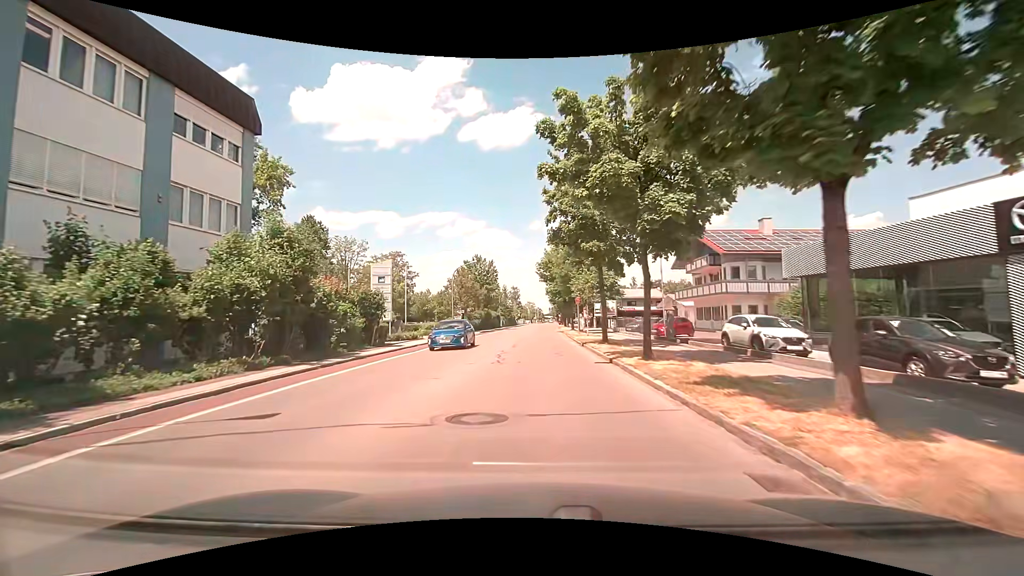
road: tertiary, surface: asphalt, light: Day
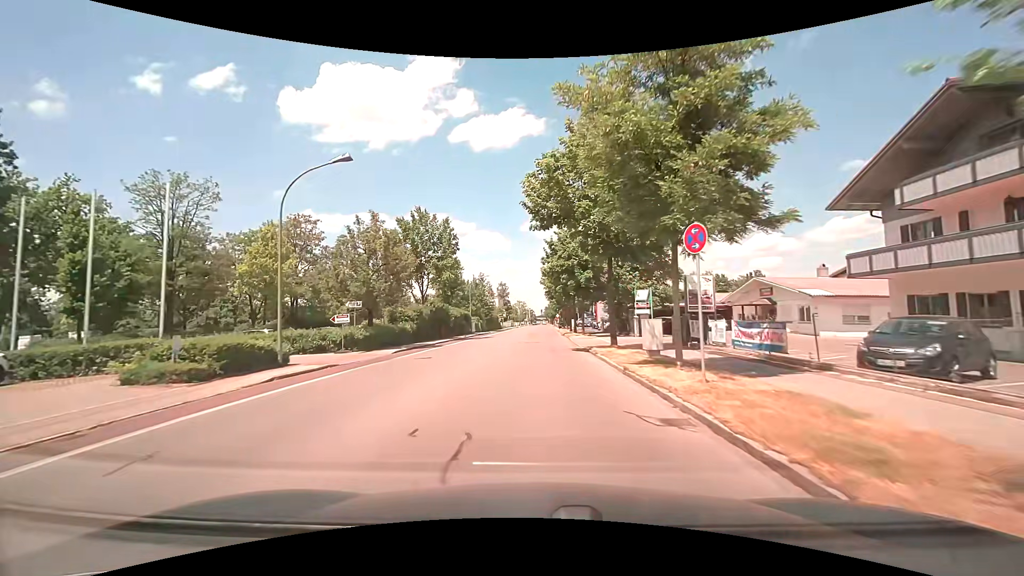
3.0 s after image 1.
(+0.3, +32.8) m; +1°
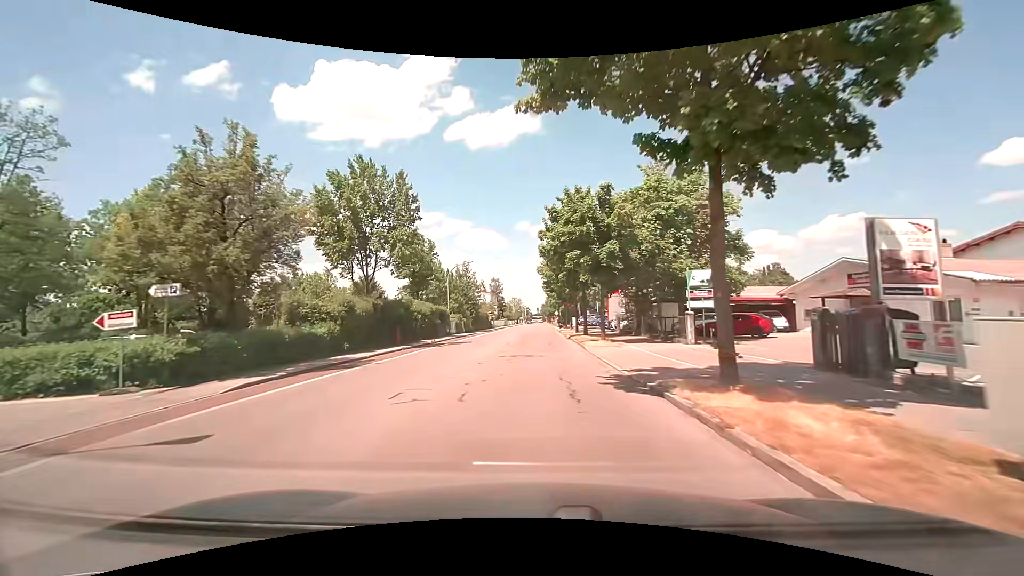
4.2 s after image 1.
(+0.1, +13.3) m; 0°
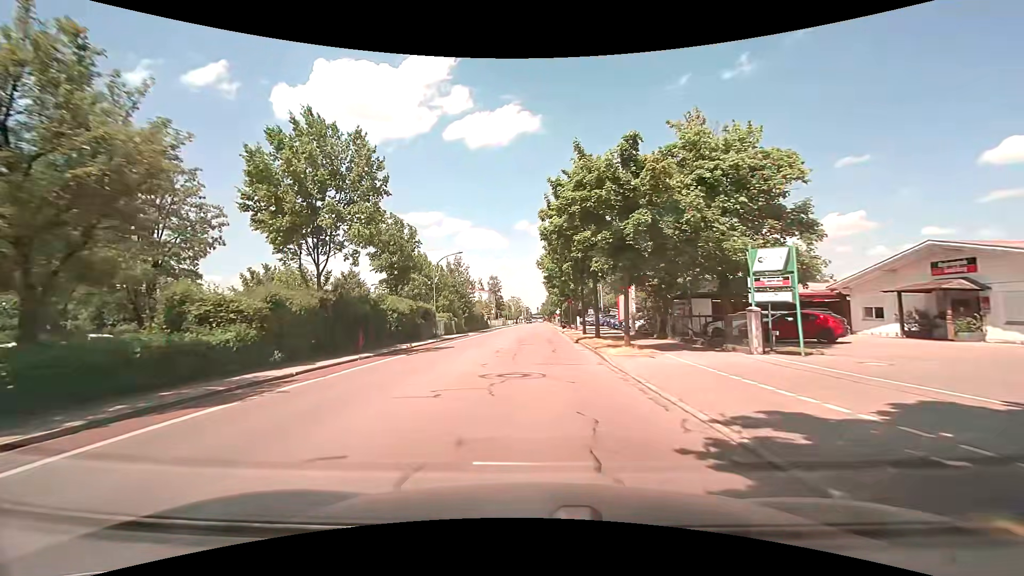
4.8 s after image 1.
(+0.1, +6.7) m; +1°
(0, +10) (0, +20) (0, +30) (0, +40) (0, +50) (0, +60) (0, +70) (0, +80) (0, +90) (0, +100) m
